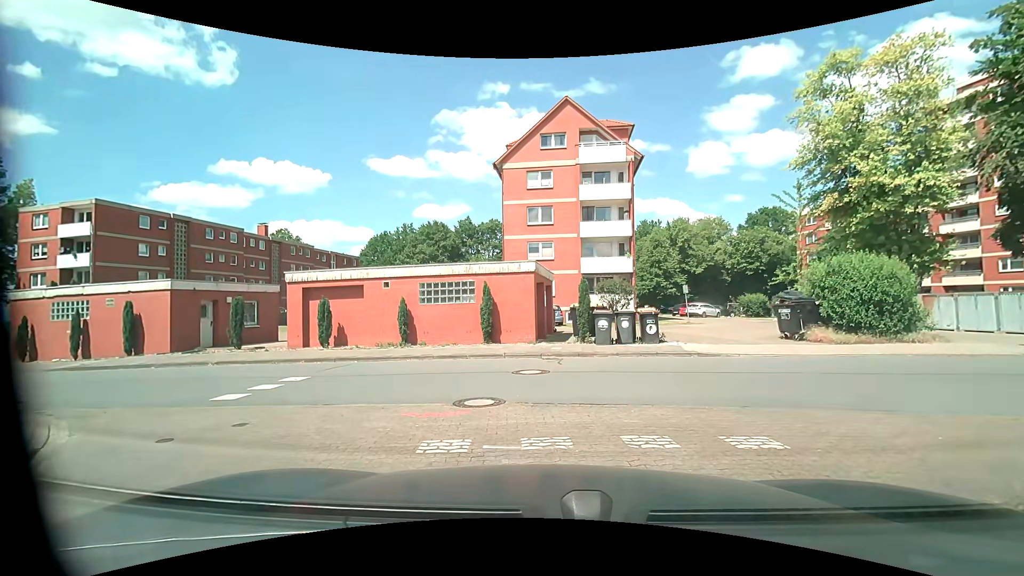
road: residential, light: Day
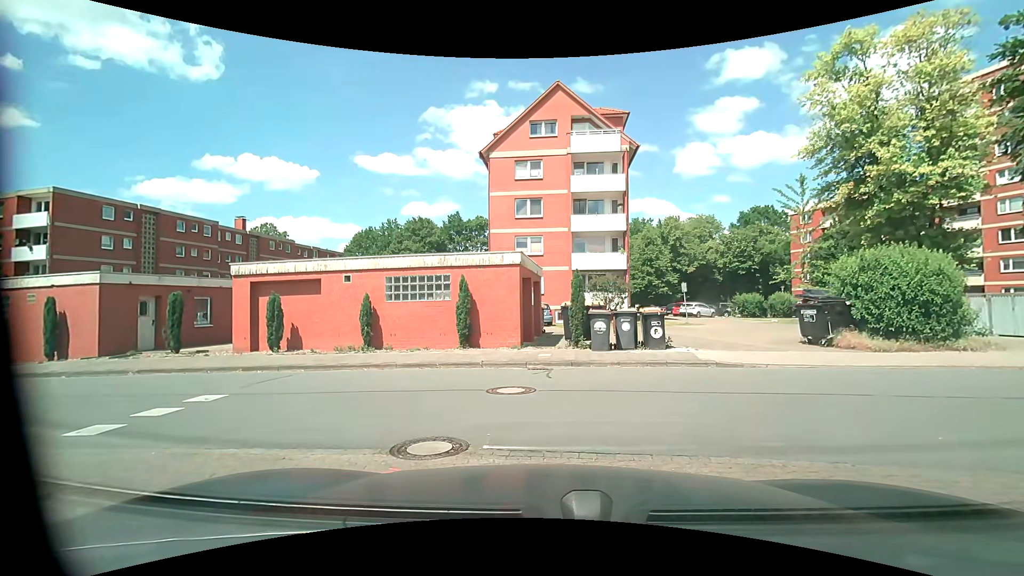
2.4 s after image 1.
(0.0, +2.4) m; 0°
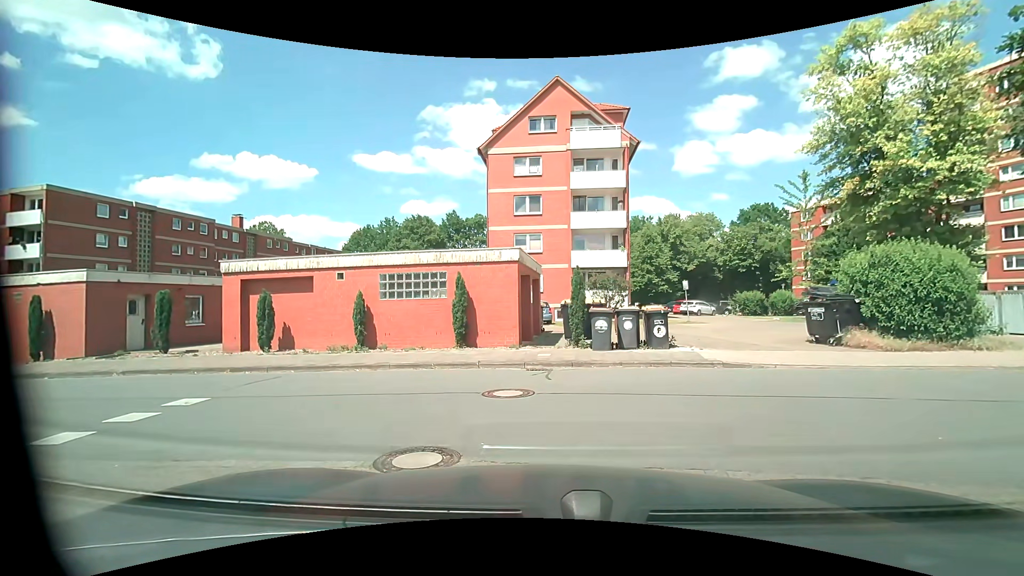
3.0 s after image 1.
(0.0, +0.4) m; 0°
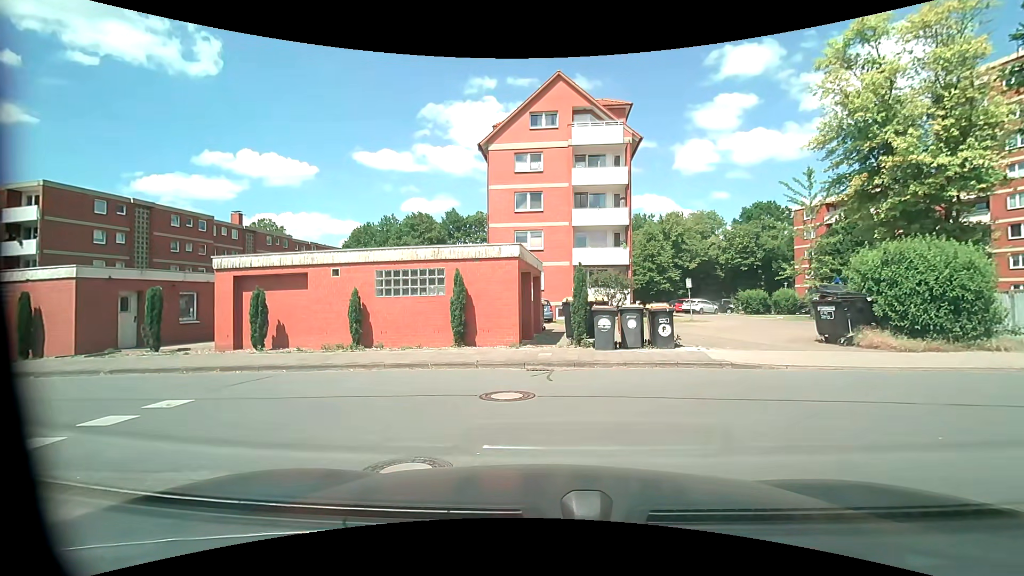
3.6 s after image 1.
(0.0, +0.4) m; 0°
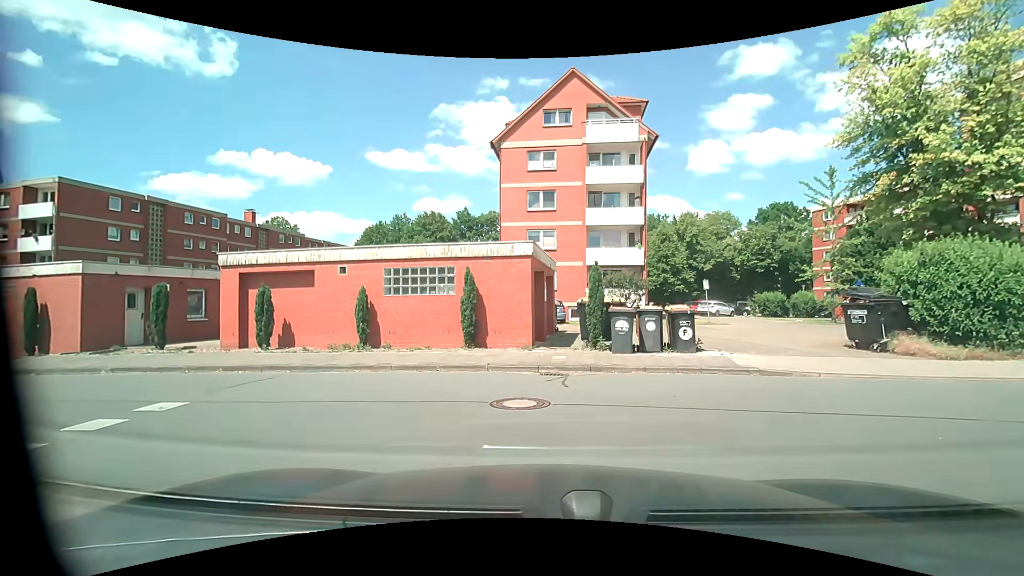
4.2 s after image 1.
(0.0, +0.5) m; 0°
